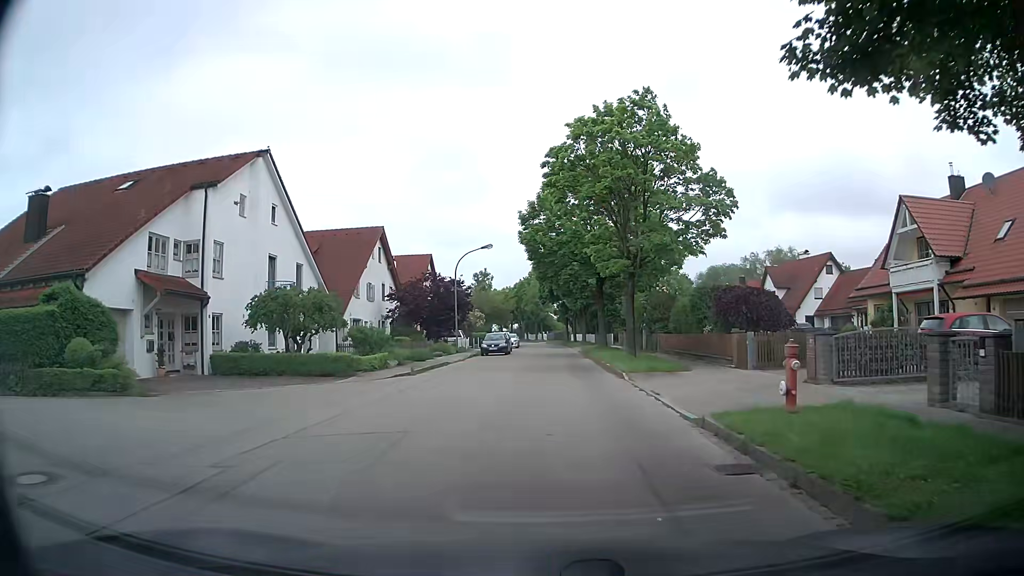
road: residential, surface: asphalt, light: Day
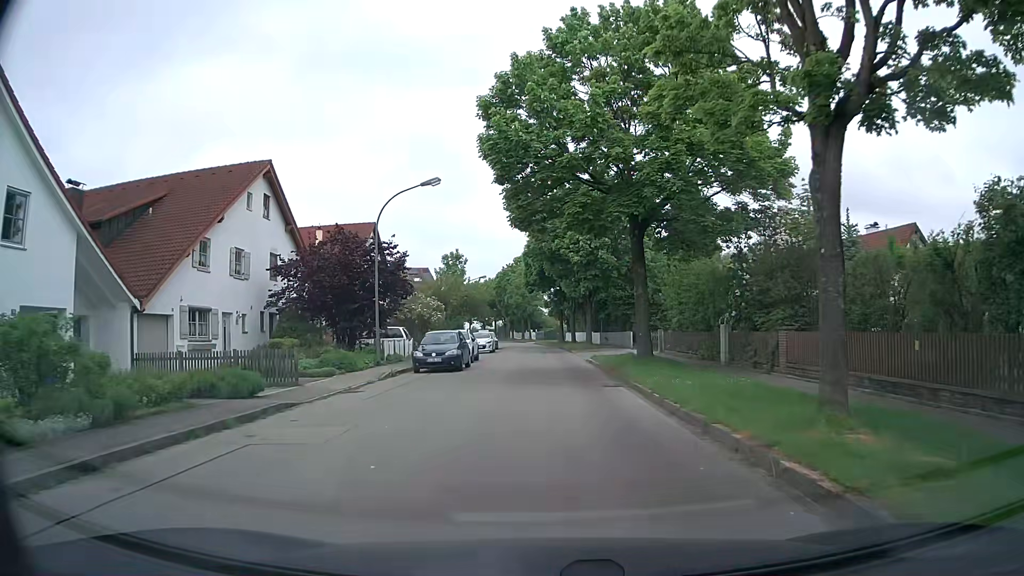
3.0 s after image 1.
(+0.3, +20.0) m; +1°
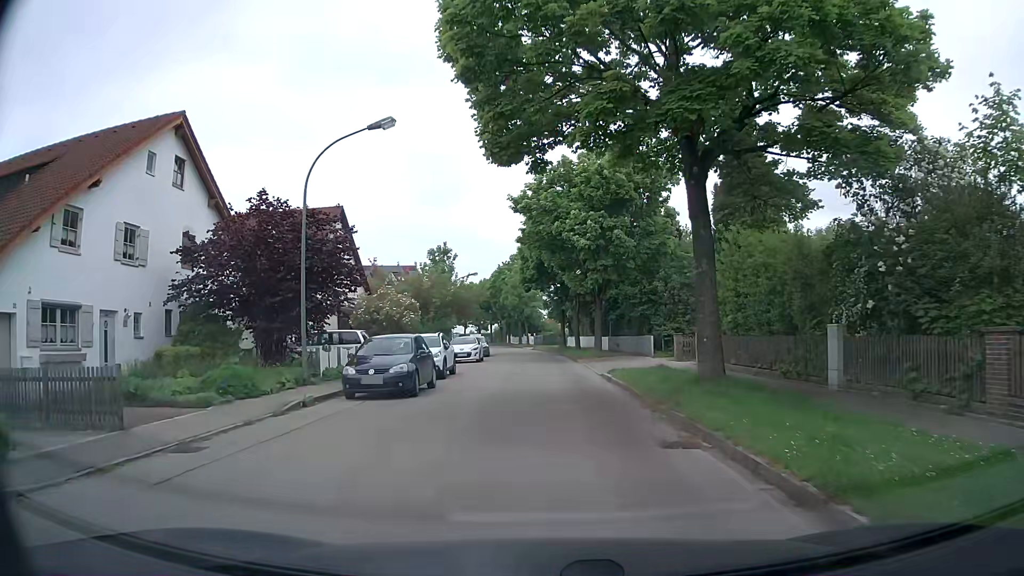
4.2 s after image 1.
(0.0, +8.4) m; +1°
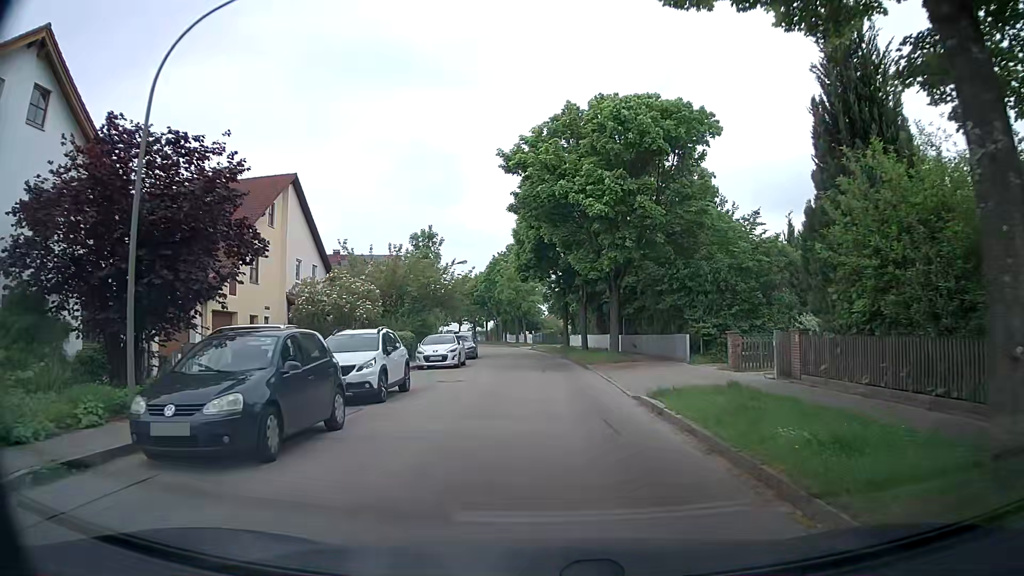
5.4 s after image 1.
(-0.2, +8.6) m; -1°
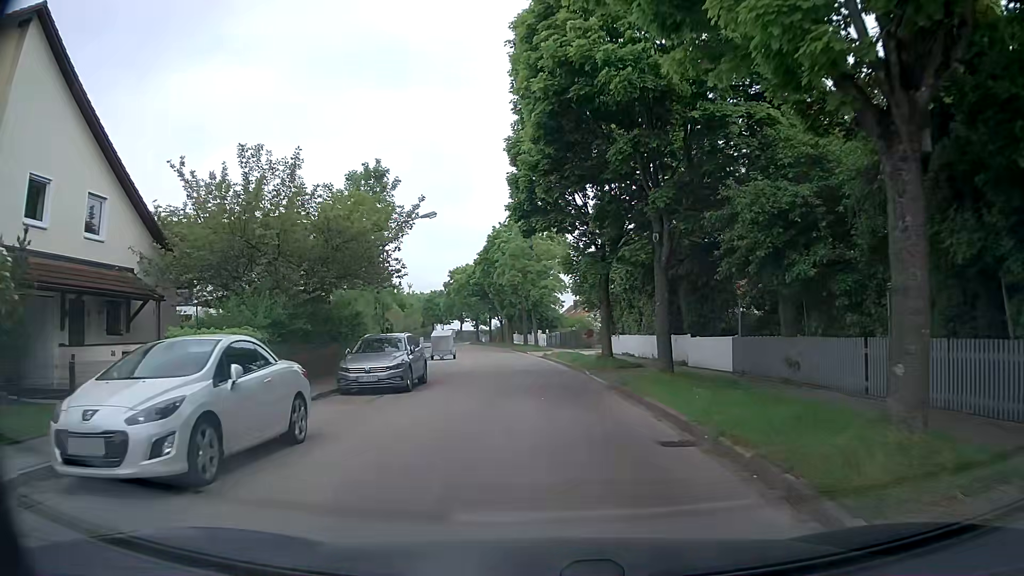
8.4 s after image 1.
(-0.2, +22.1) m; -1°
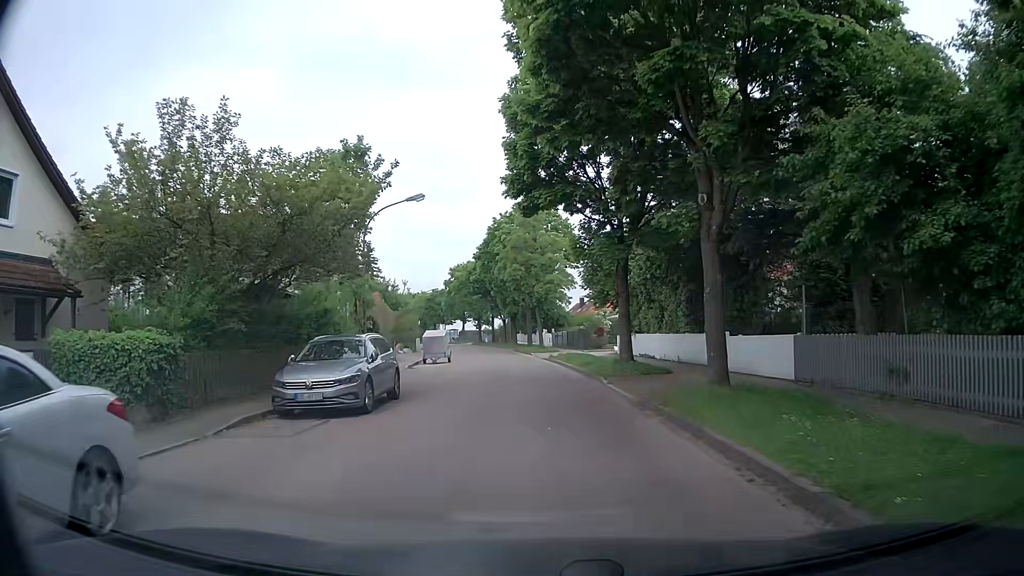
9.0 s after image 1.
(0.0, +4.5) m; 0°
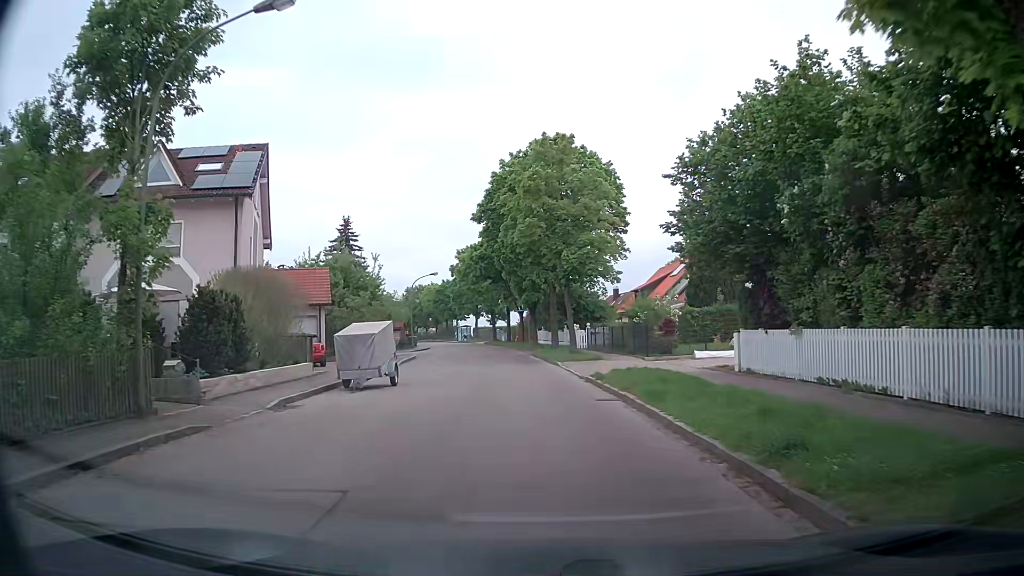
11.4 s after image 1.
(-0.4, +18.3) m; -3°
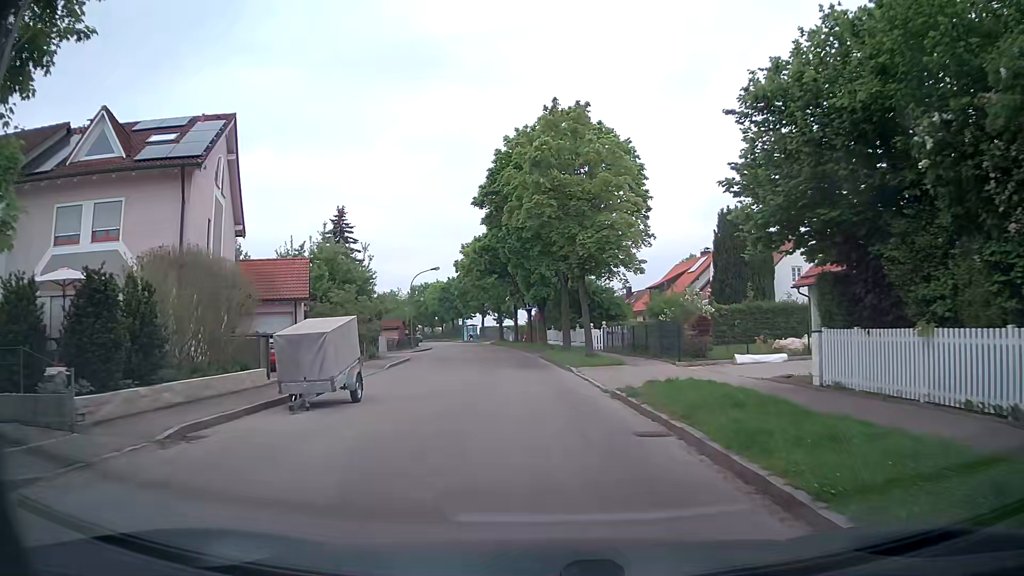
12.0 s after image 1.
(0.0, +4.6) m; -1°
(0, +10) (0, +20) (-1, +30) (-2, +40) (-3, +50) (-4, +60) (-6, +70) (-8, +79) (-10, +89) (-13, +99) m
